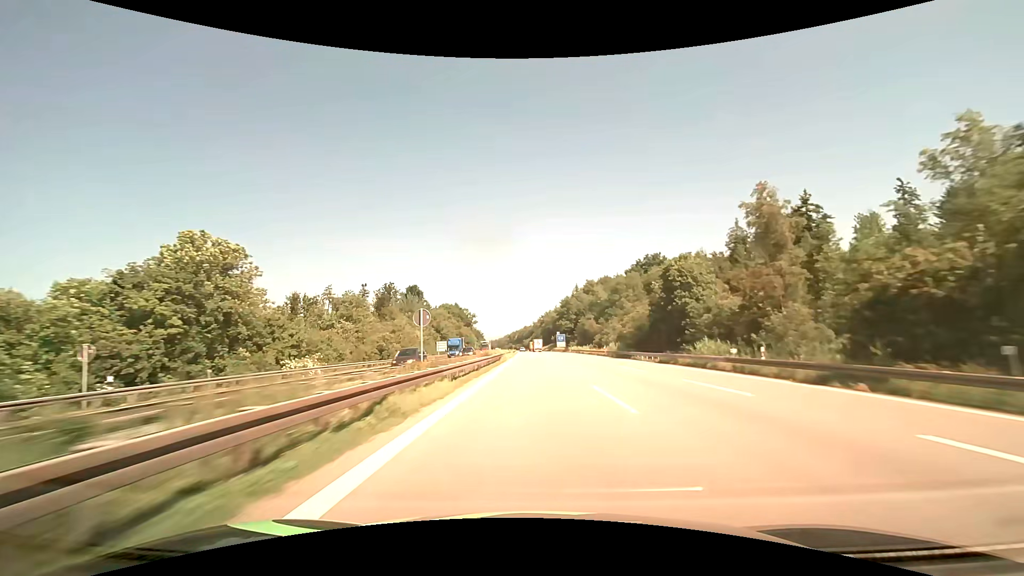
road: motorway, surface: asphalt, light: Day
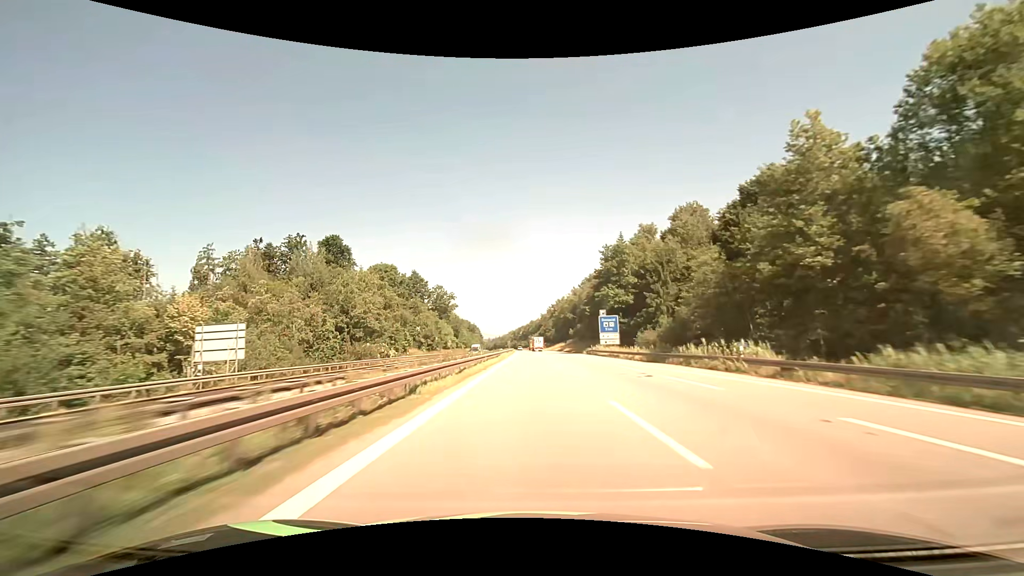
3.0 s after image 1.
(-0.7, +94.4) m; -1°
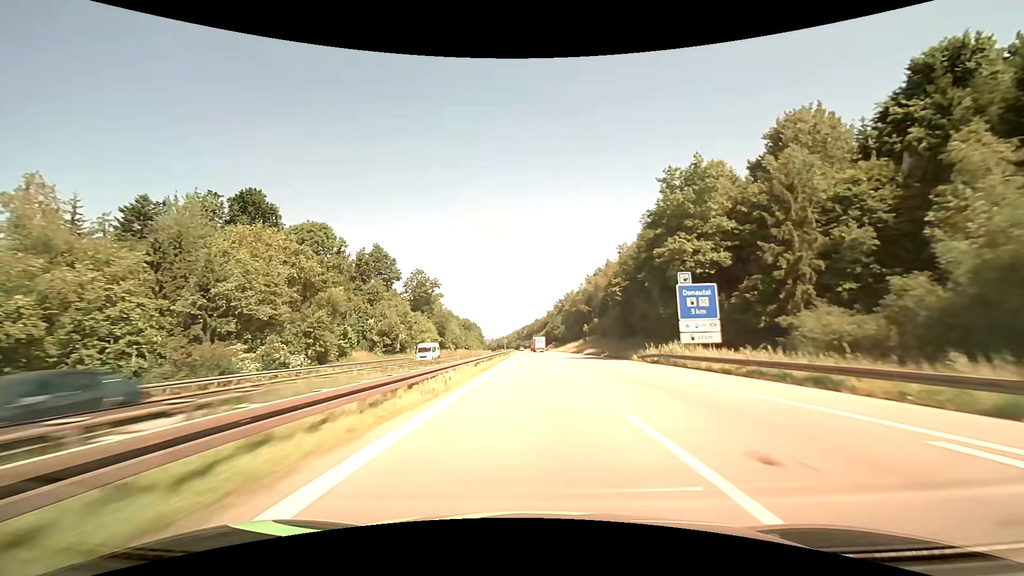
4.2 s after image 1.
(-0.1, +37.9) m; 0°
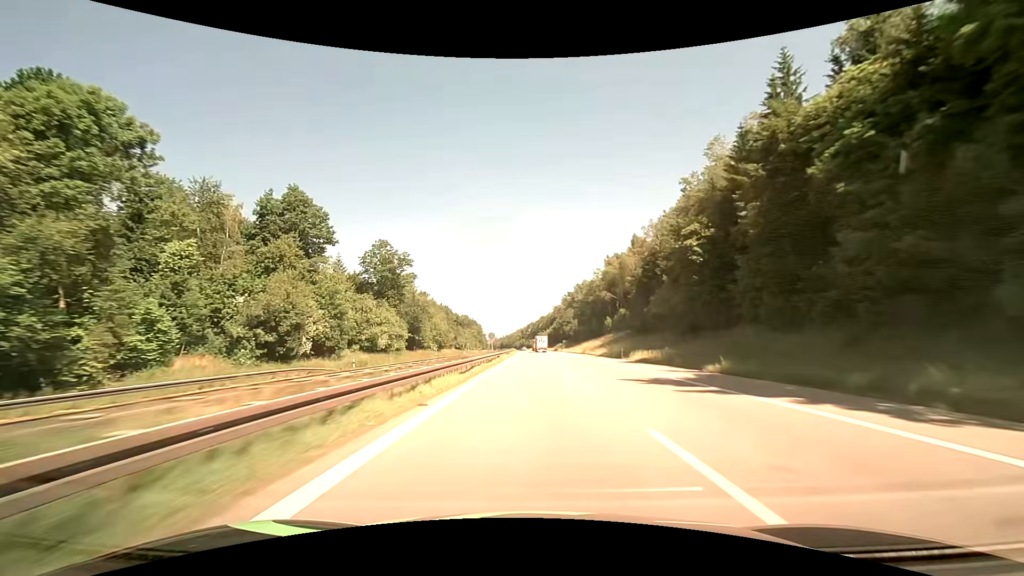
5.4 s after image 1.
(-0.2, +38.0) m; -1°
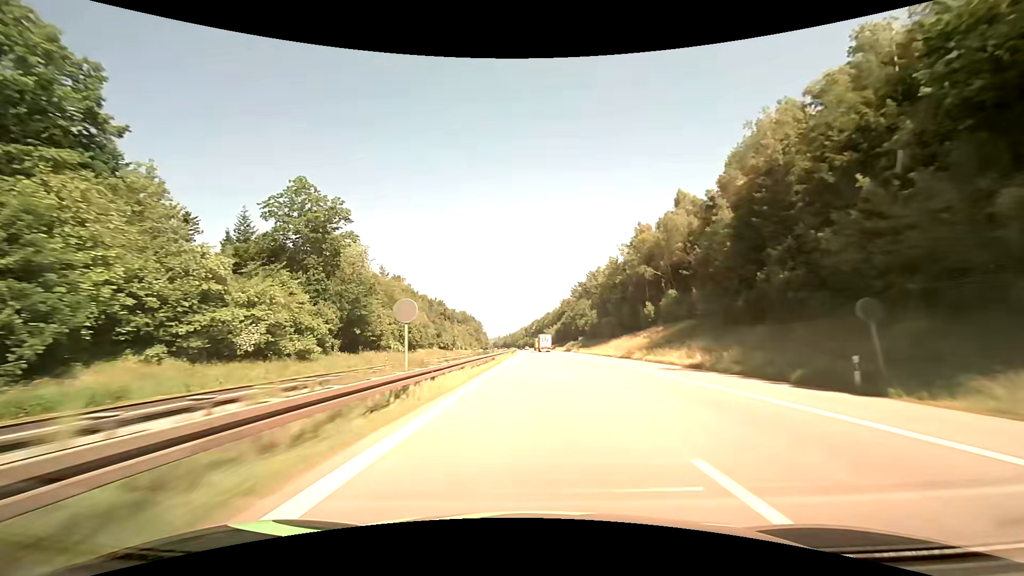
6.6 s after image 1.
(-0.1, +38.0) m; 0°
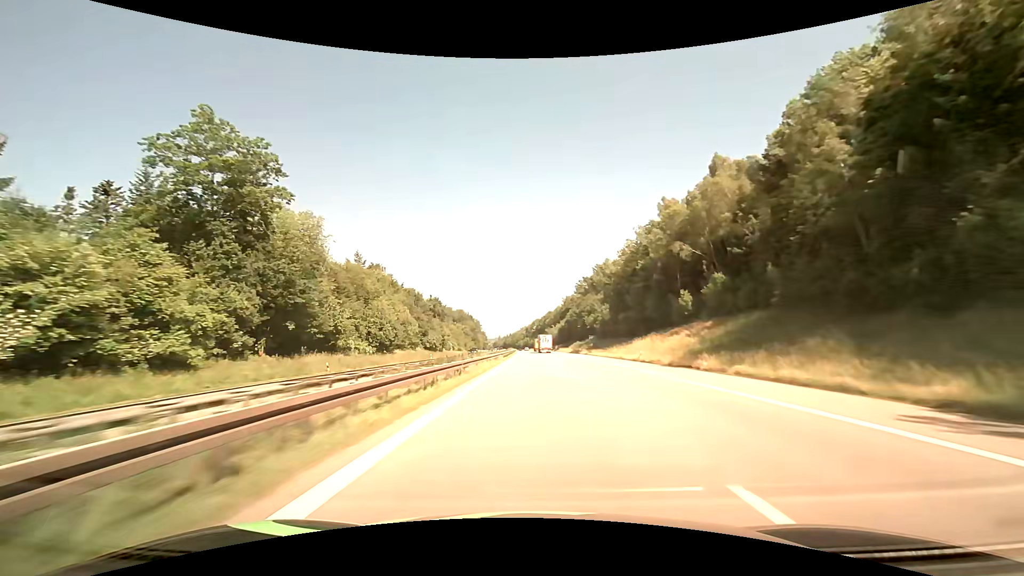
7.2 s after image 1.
(0.0, +19.0) m; 0°
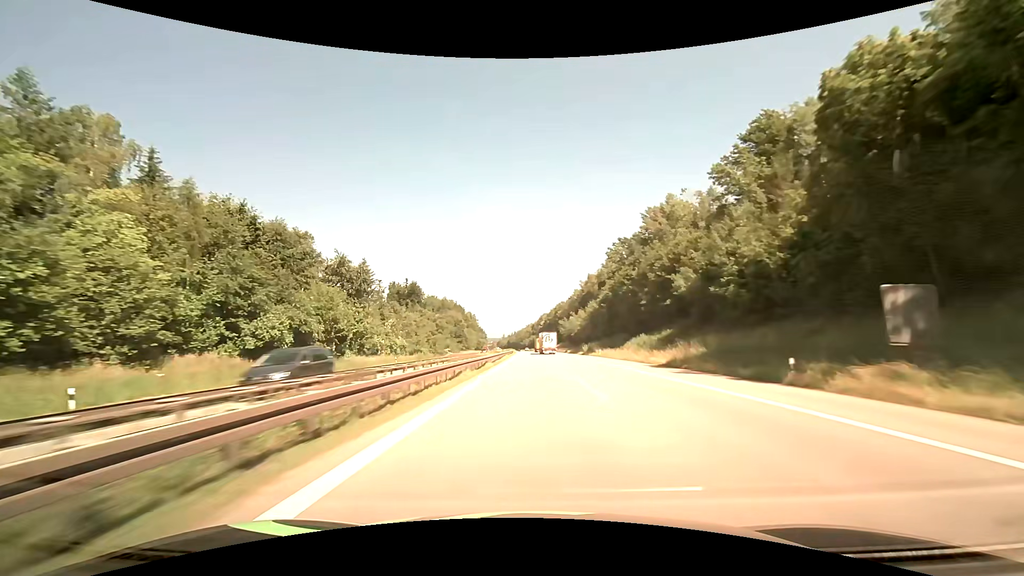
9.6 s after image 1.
(-0.6, +76.1) m; -1°
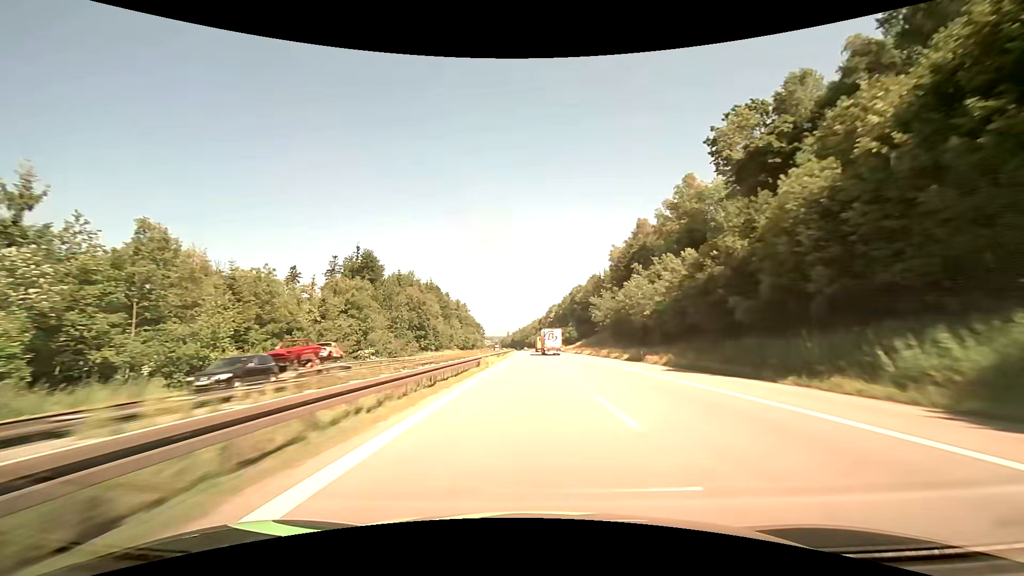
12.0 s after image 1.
(-0.5, +76.2) m; -1°
(0, +10) (0, +20) (0, +30) (0, +40) (0, +50) (0, +60) (-1, +70) (-1, +80) (-1, +90) (-1, +100) m
